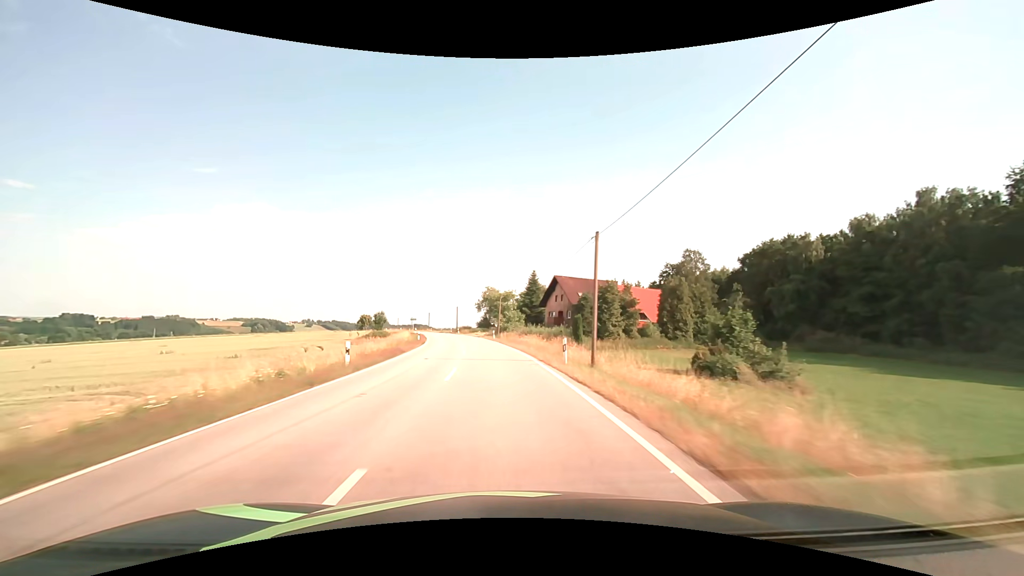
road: secondary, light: Day
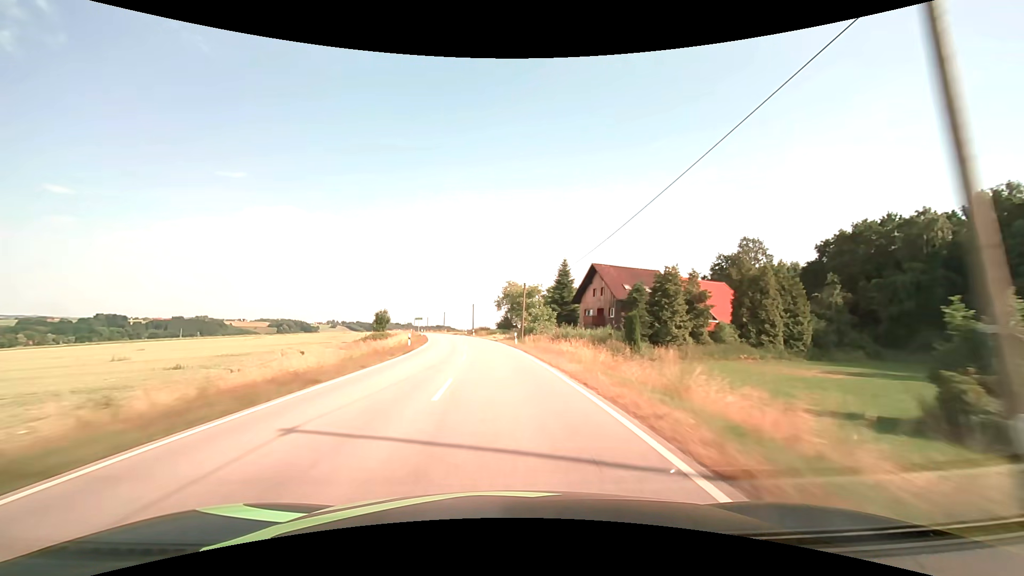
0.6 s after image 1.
(-0.4, +15.8) m; -3°
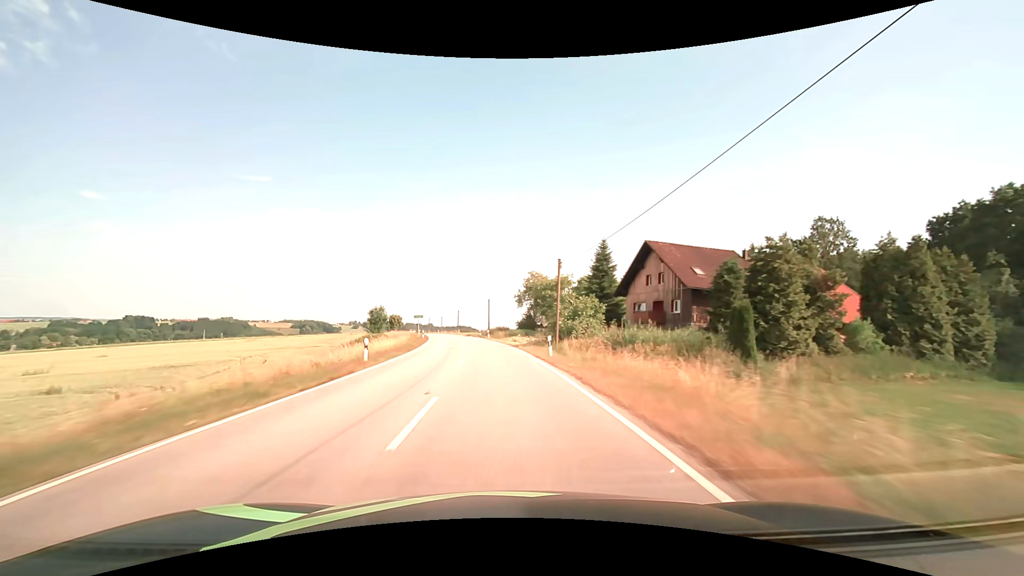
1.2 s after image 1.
(-0.3, +15.7) m; -2°
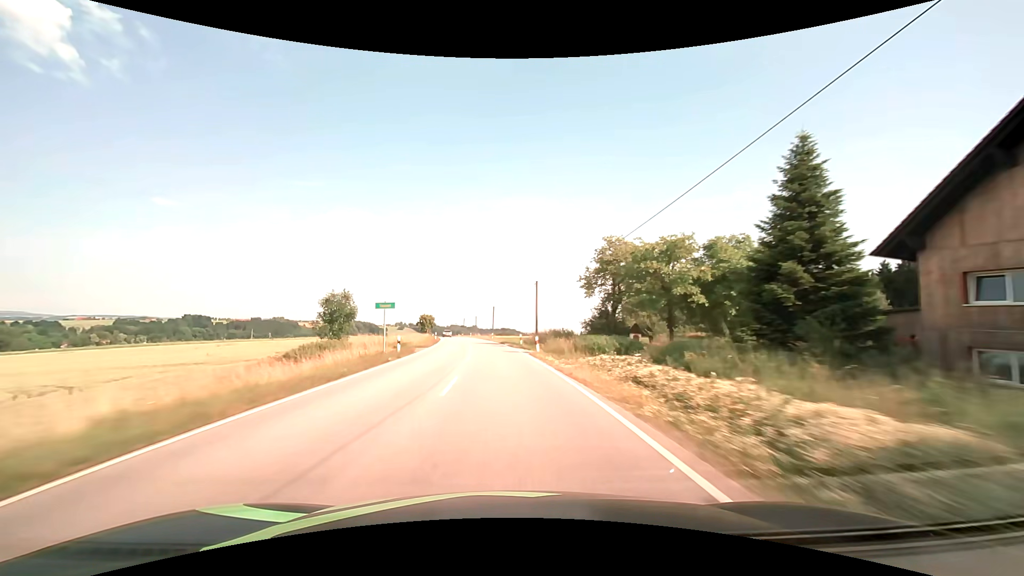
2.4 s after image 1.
(-1.5, +31.6) m; -5°
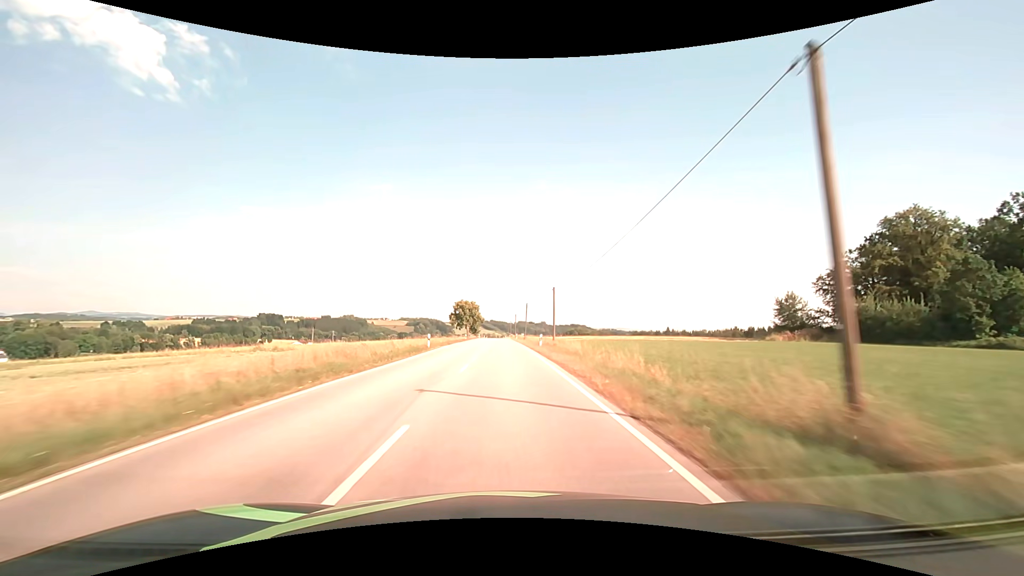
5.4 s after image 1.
(-6.0, +79.0) m; -8°
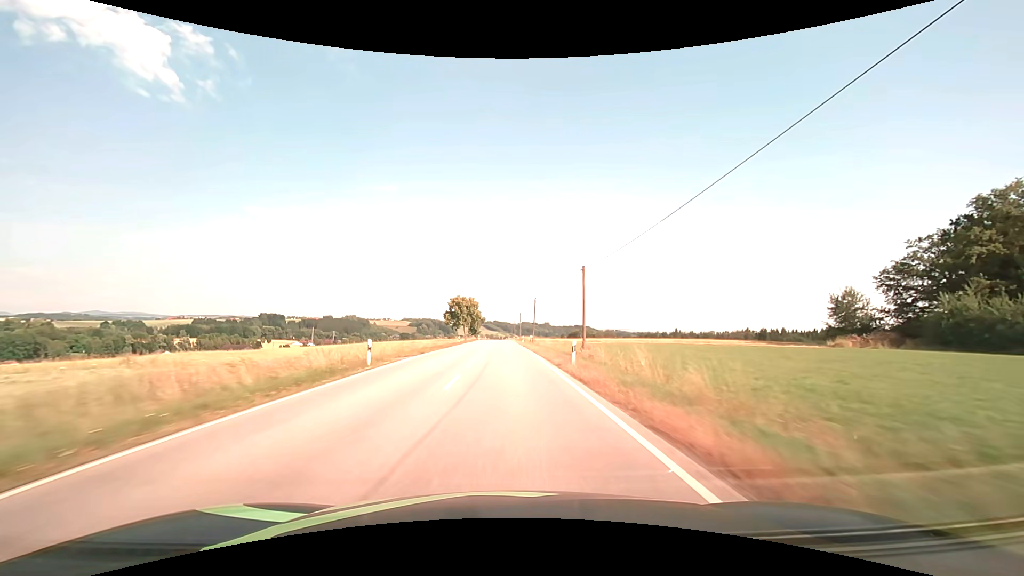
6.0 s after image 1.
(-0.1, +15.9) m; 0°
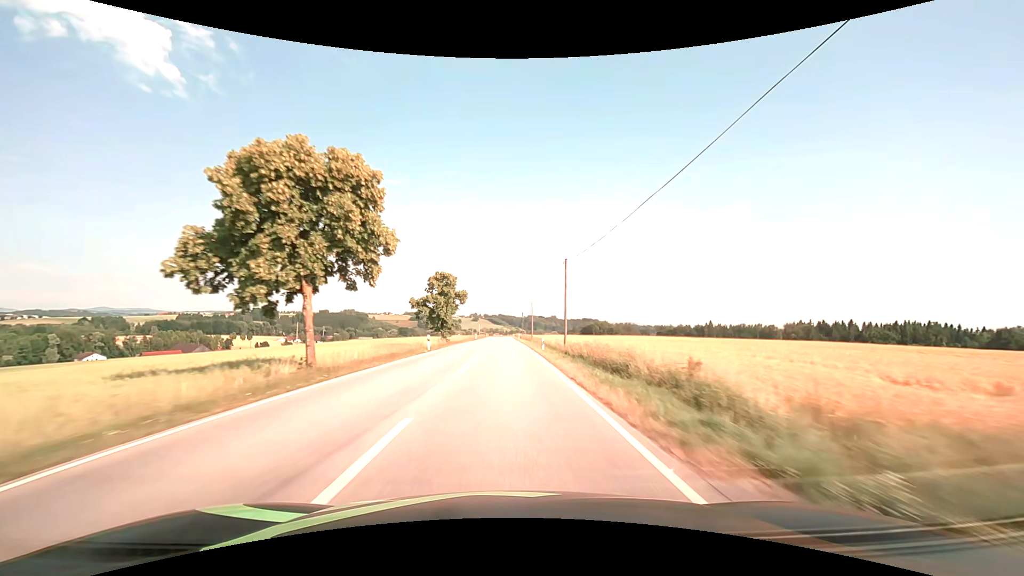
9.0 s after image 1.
(-0.4, +79.7) m; -1°
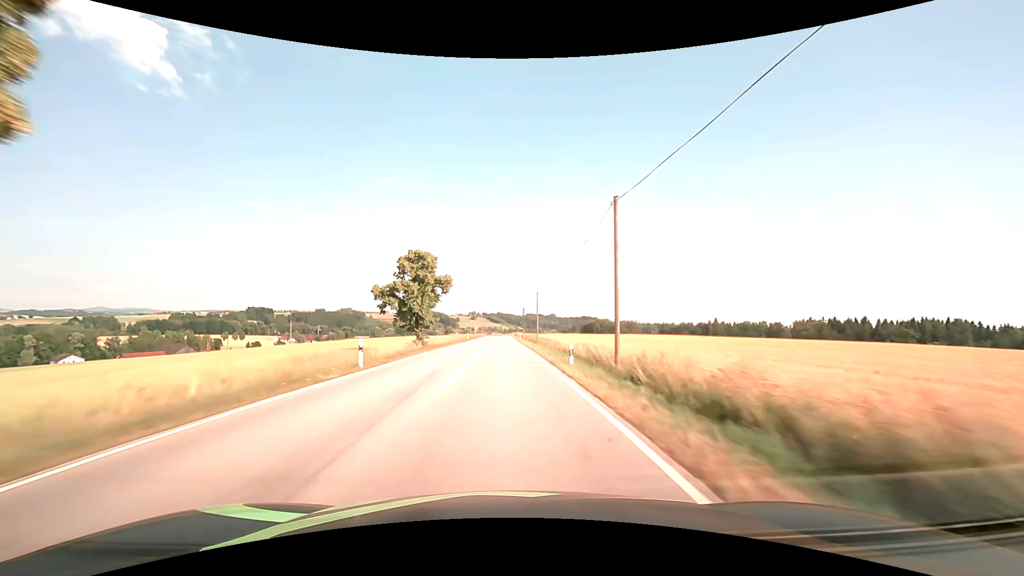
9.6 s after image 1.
(0.0, +16.0) m; 0°
(0, +10) (0, +20) (0, +30) (0, +40) (0, +50) (0, +60) (0, +70) (0, +80) (0, +90) (0, +100) m
